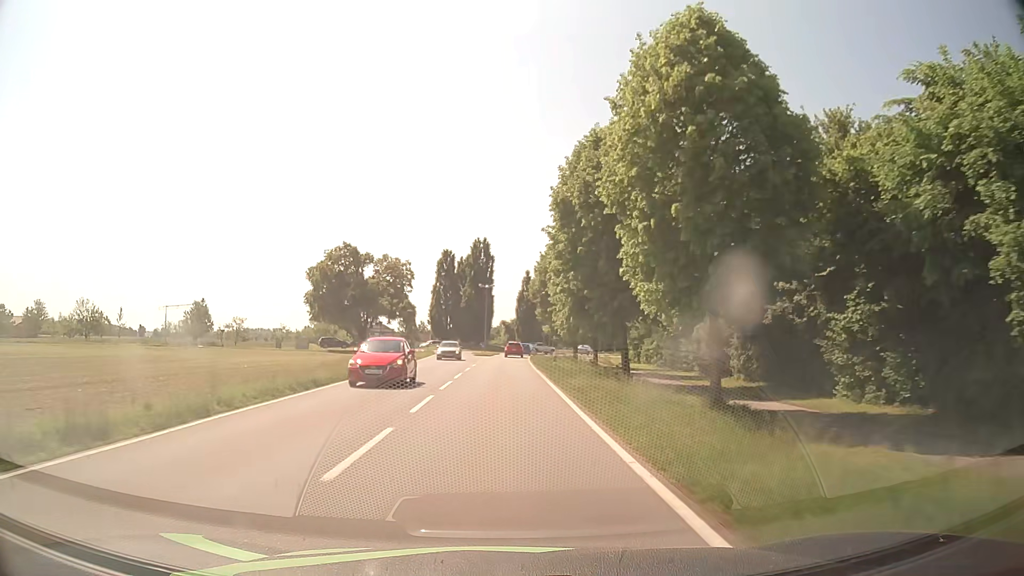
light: Day
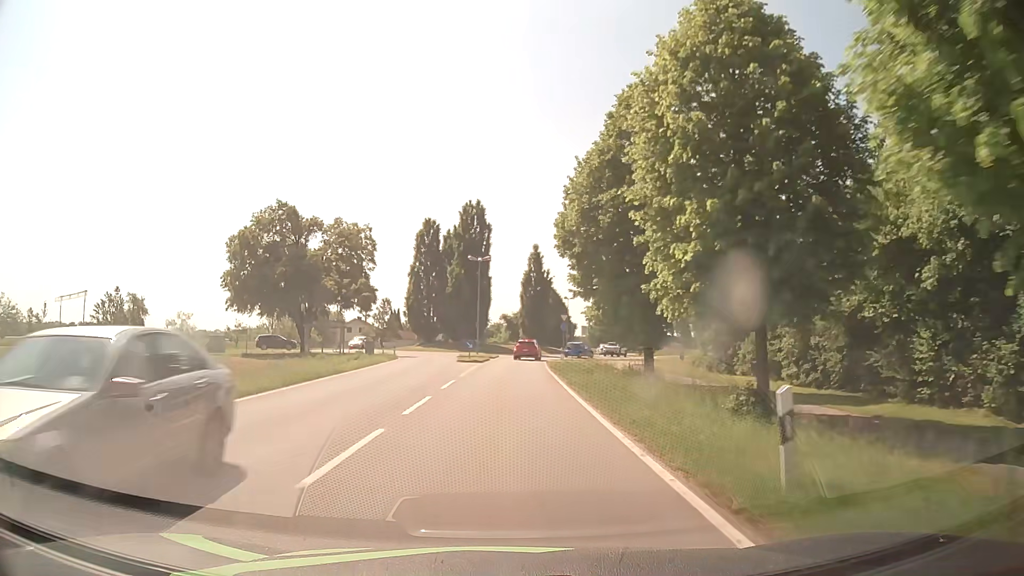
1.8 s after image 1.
(-0.1, +25.8) m; 0°
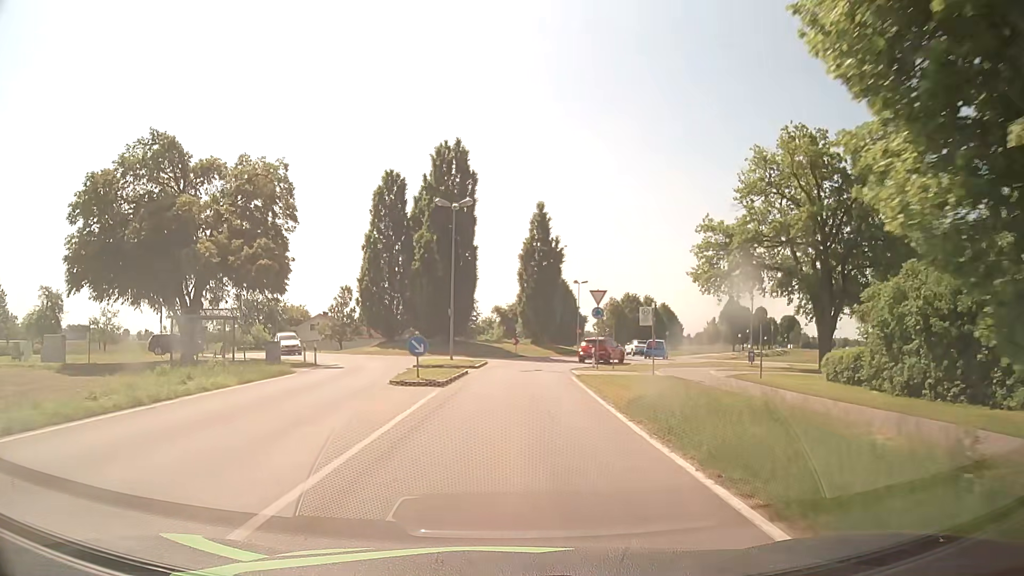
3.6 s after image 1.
(0.0, +22.5) m; 0°
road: tertiary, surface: asphalt
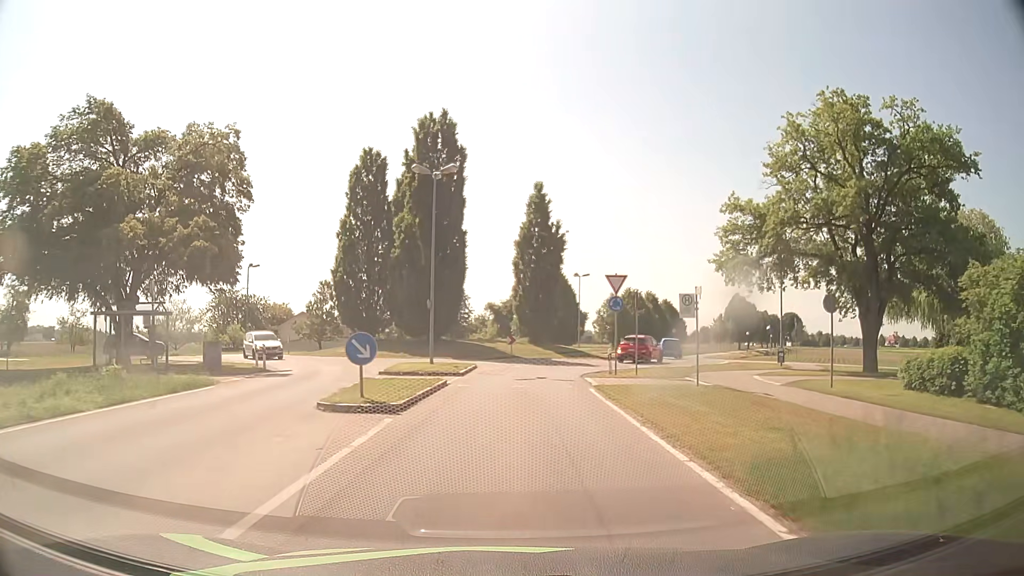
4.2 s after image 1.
(+0.1, +6.7) m; +1°
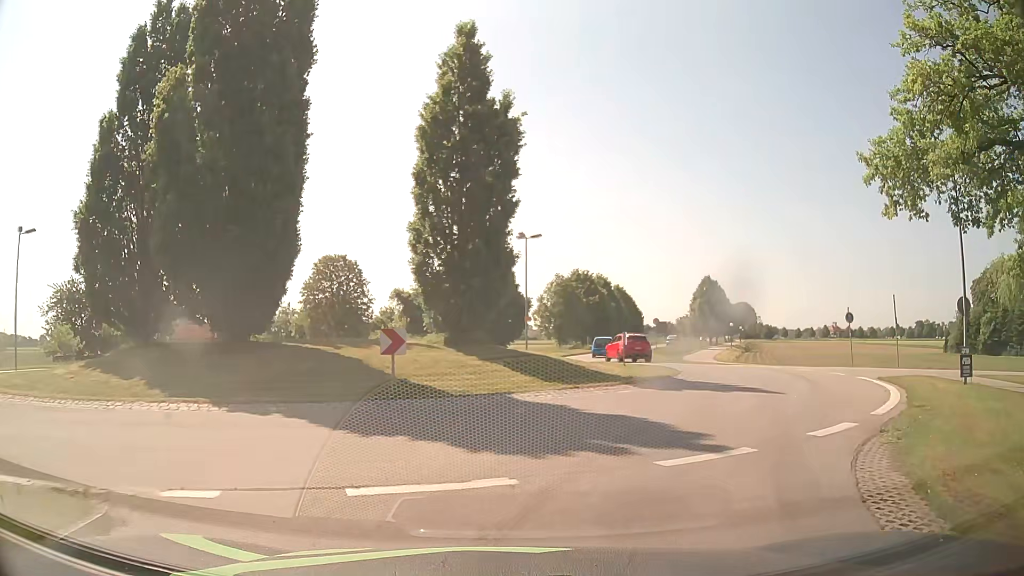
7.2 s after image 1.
(+0.5, +24.6) m; +6°
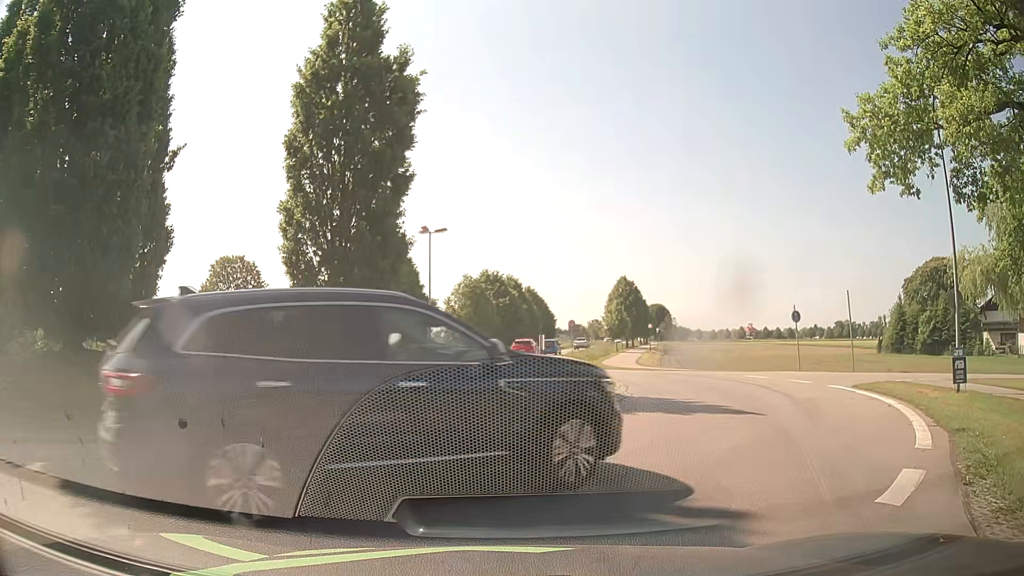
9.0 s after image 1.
(+0.2, +3.8) m; +7°
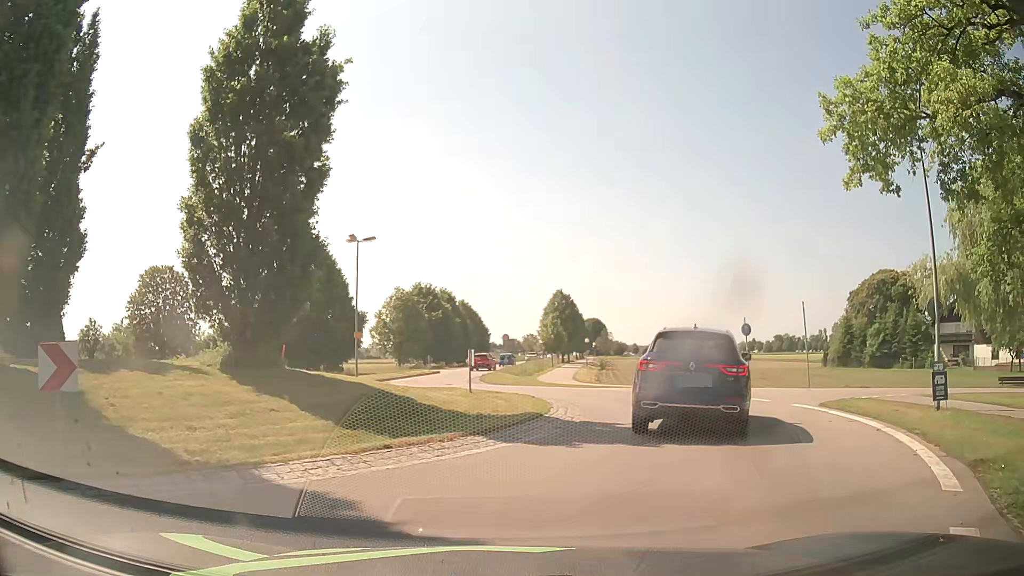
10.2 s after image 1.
(+0.1, +2.3) m; +5°
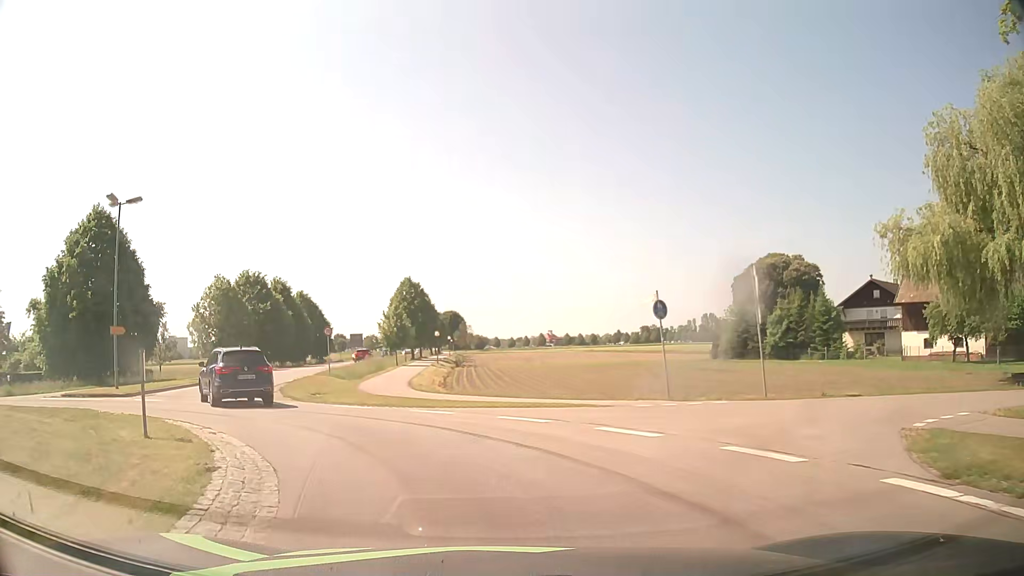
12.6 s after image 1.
(+2.5, +11.7) m; +13°
(-1, +10) (-6, +19) (-11, +28) (-13, +37) (-15, +47) (-15, +57) (-16, +67) (-17, +77) (-17, +87) (-17, +97) m
